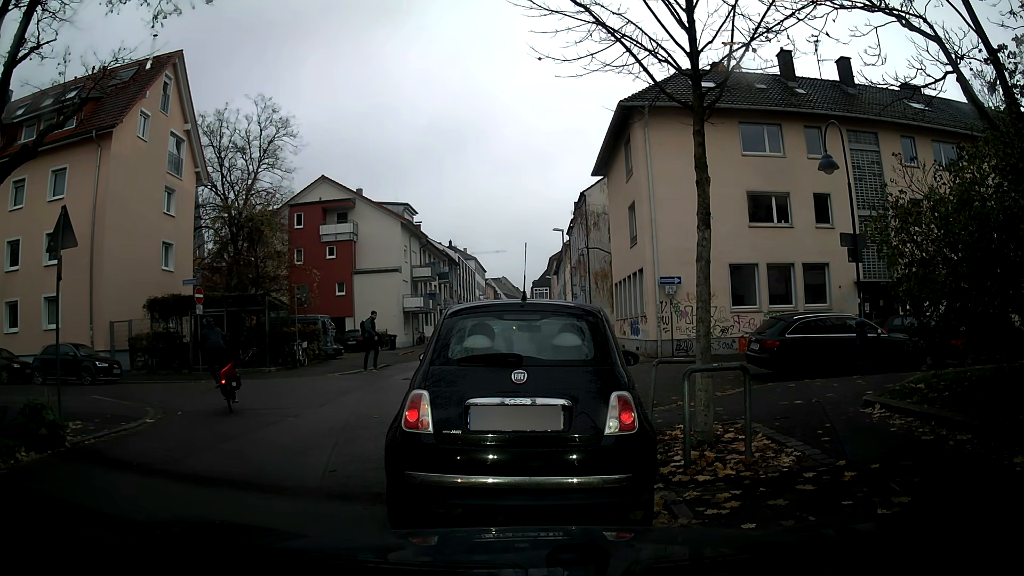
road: residential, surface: asphalt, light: Day
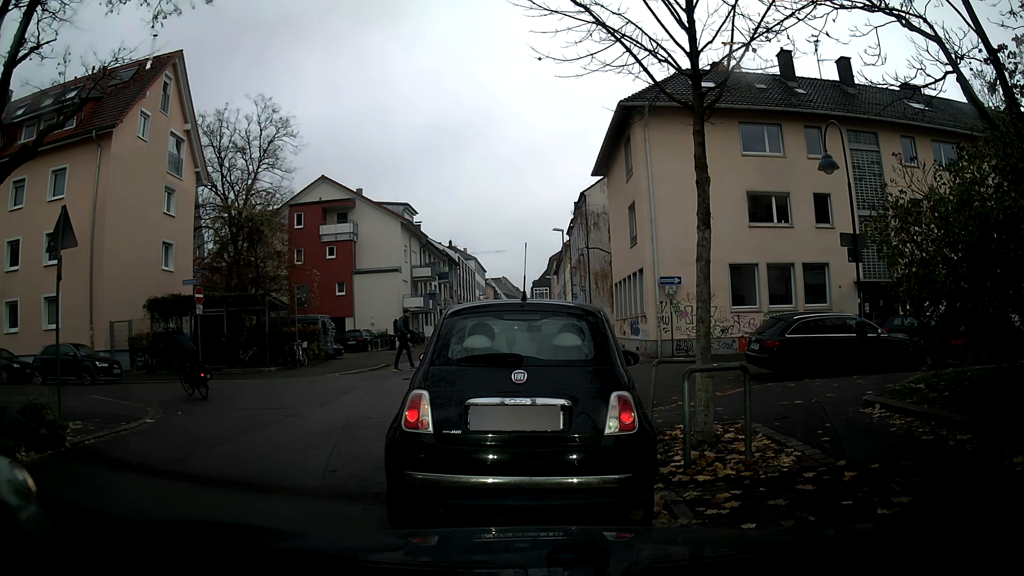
(0.0, 0.0) m; 0°
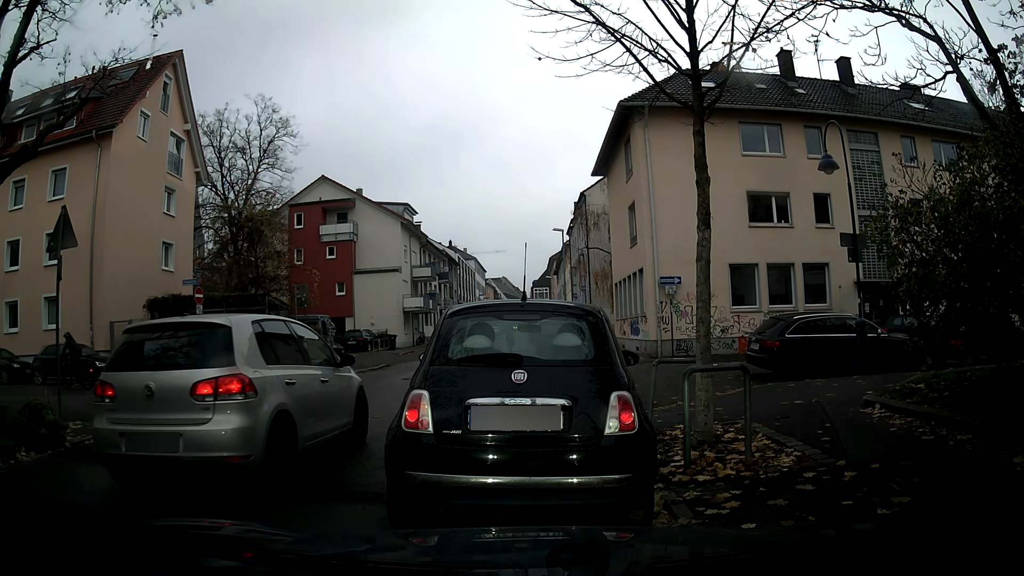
(0.0, 0.0) m; 0°
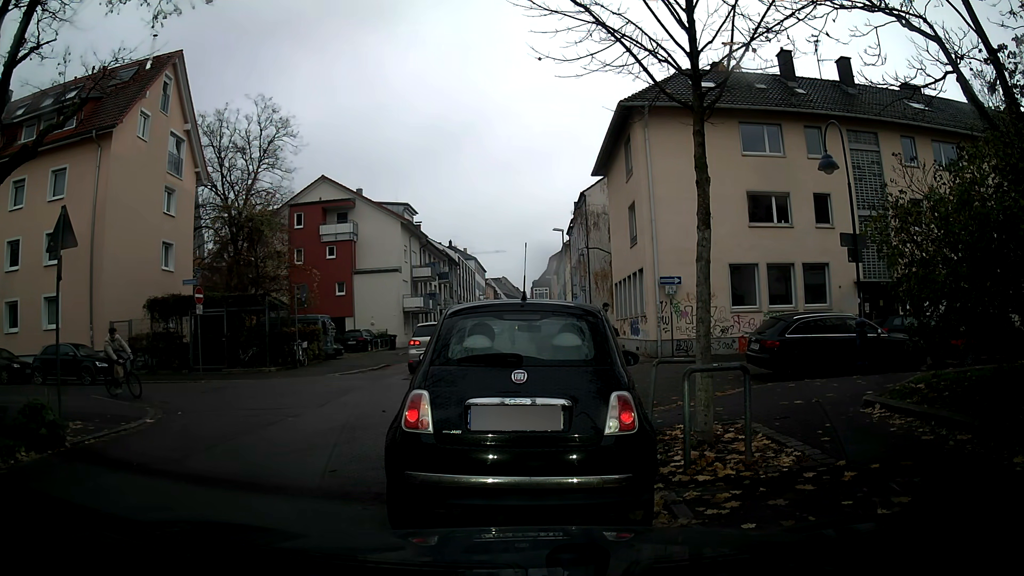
(0.0, 0.0) m; 0°
